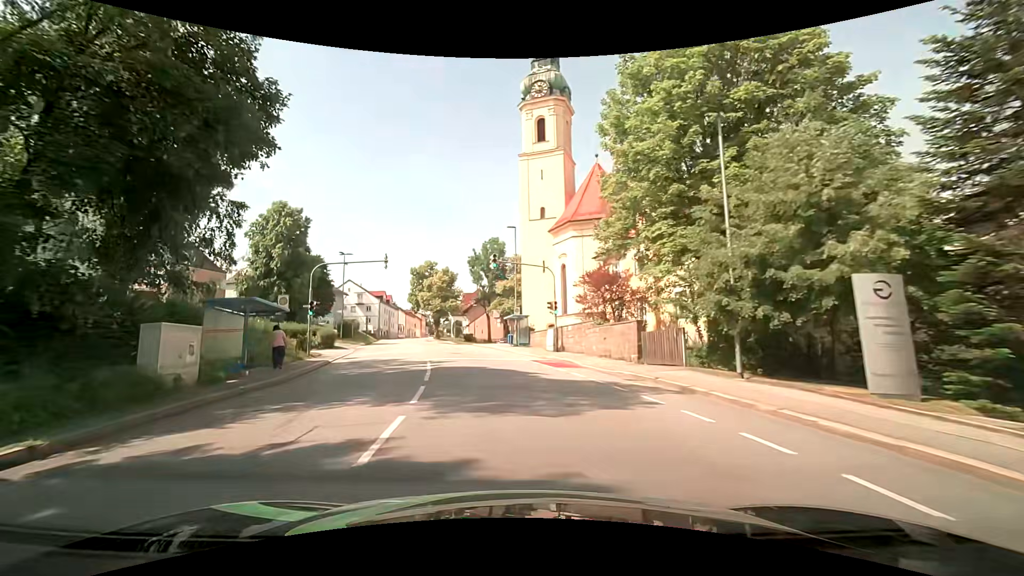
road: tertiary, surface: asphalt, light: Day
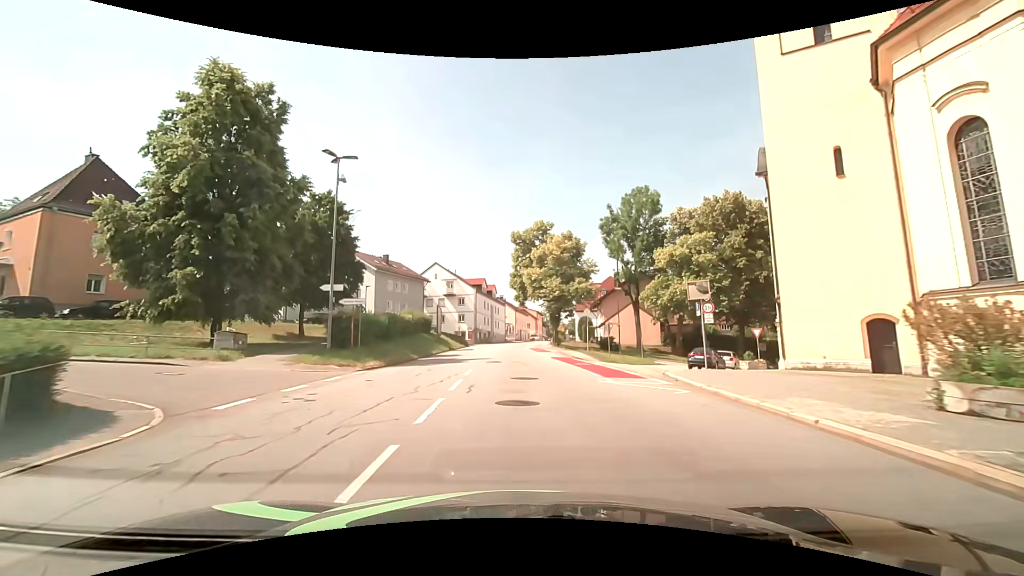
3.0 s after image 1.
(-5.6, +36.4) m; -14°
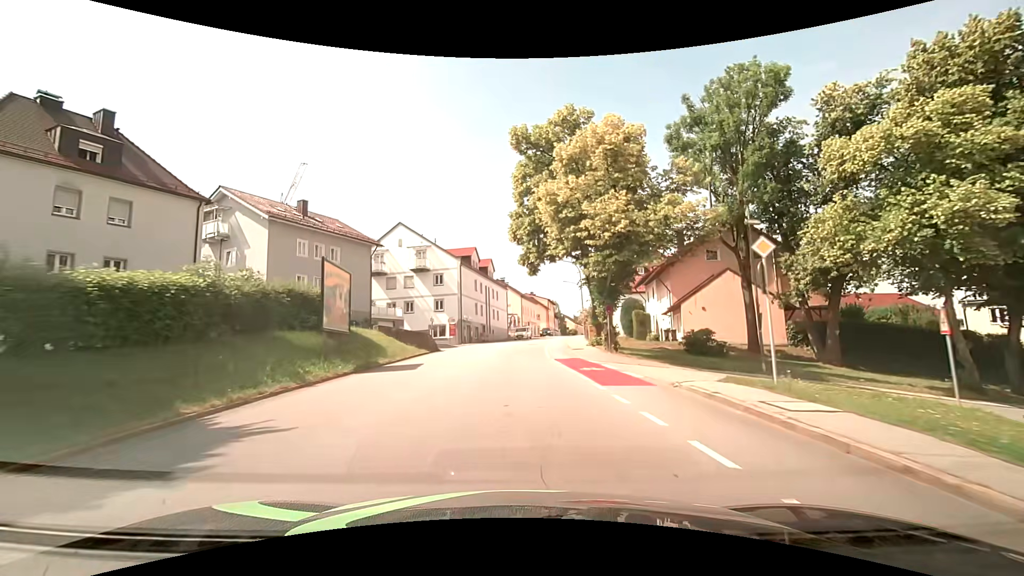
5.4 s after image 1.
(-0.4, +29.6) m; -1°
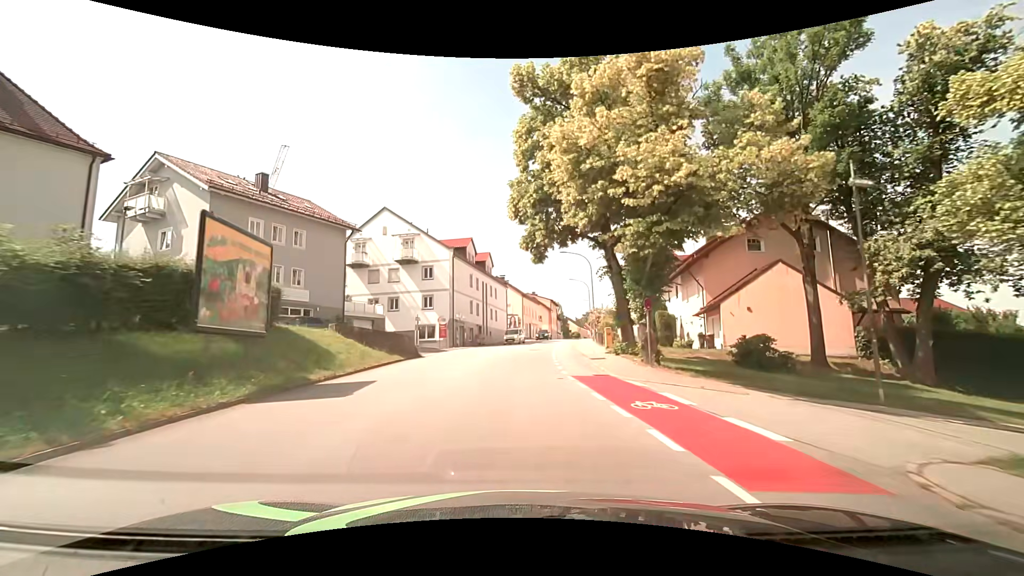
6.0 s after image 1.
(0.0, +7.4) m; 0°
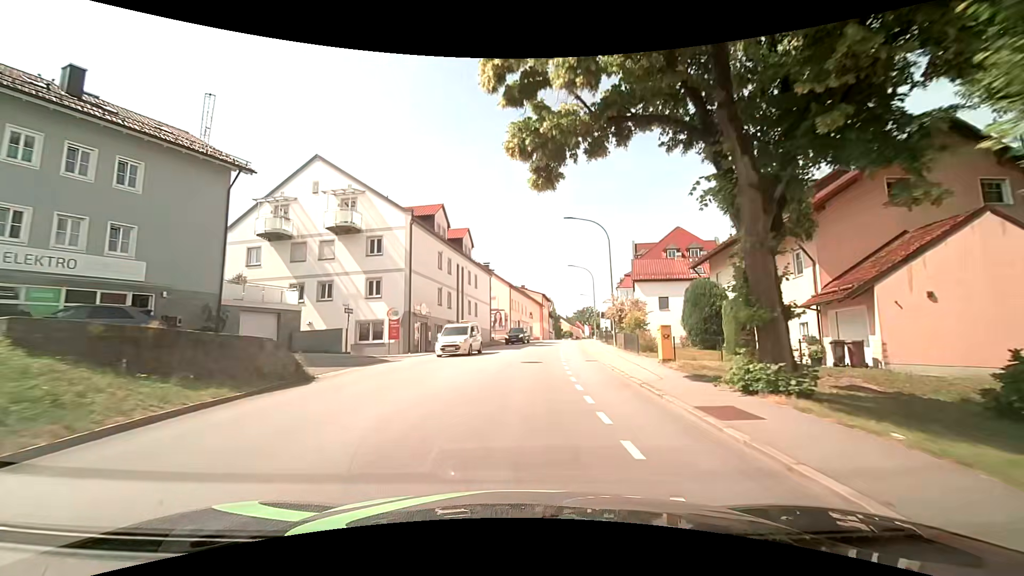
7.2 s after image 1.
(+0.1, +14.6) m; +2°
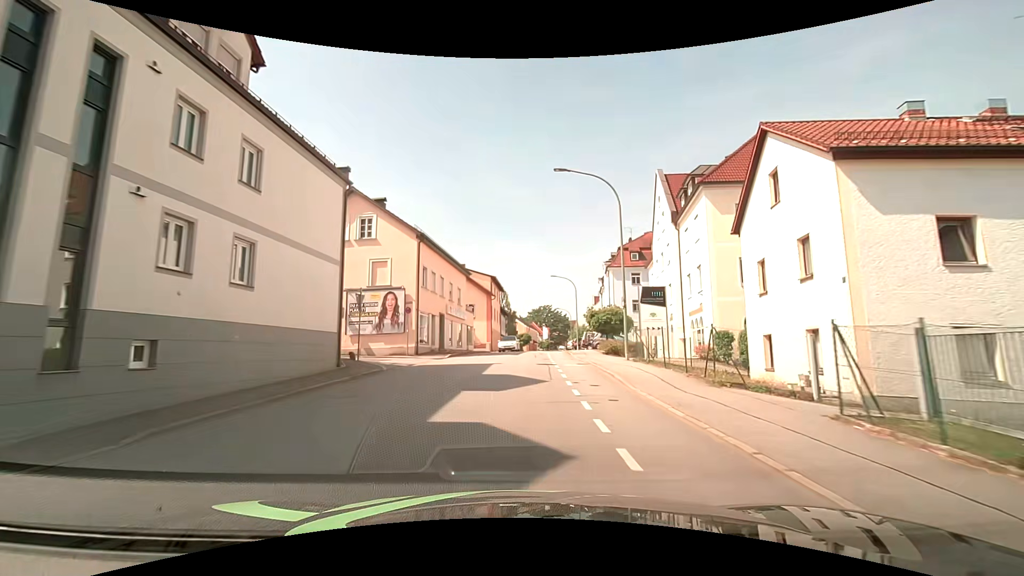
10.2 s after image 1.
(+1.7, +36.0) m; +6°
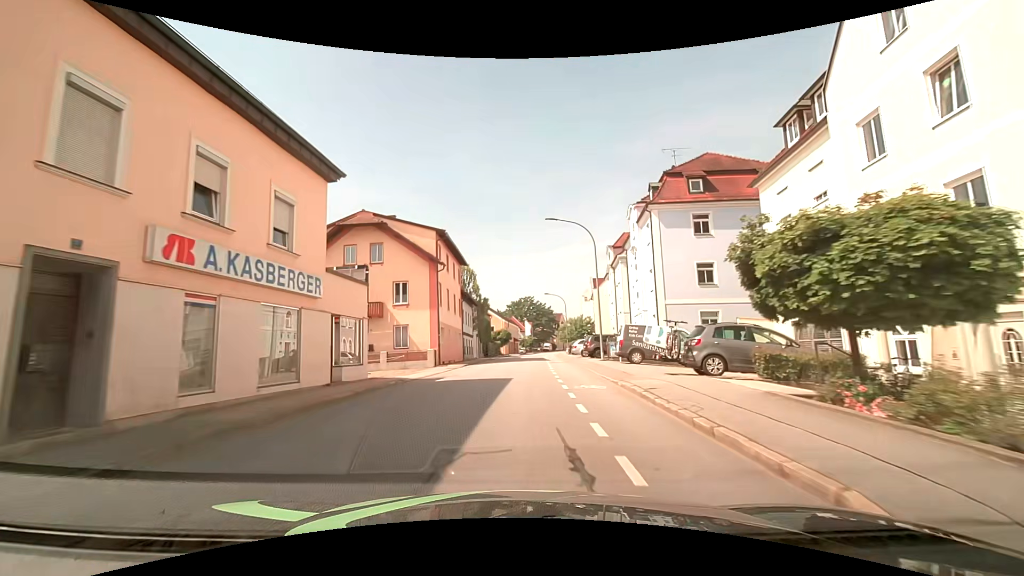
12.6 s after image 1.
(+0.5, +28.4) m; +2°
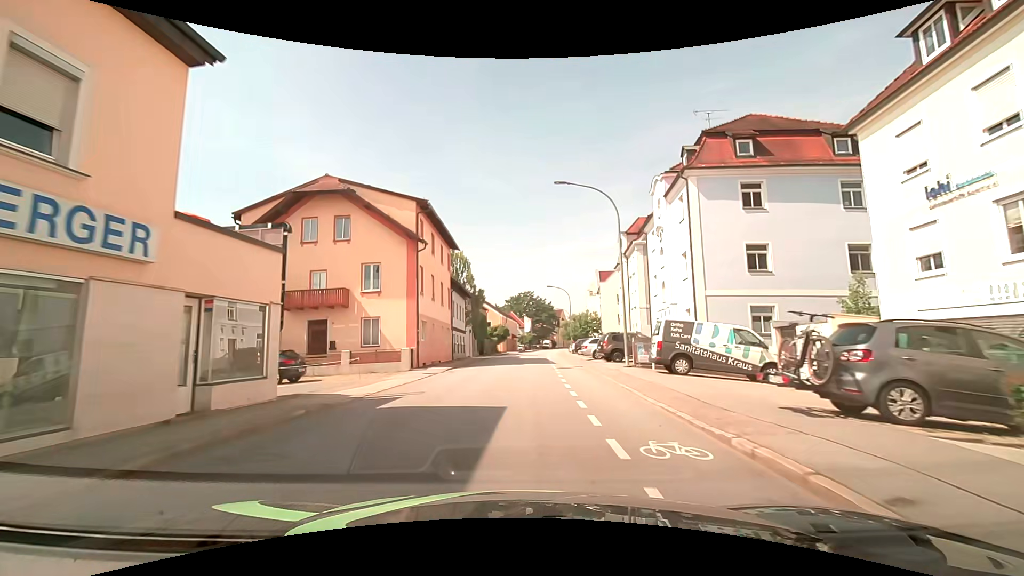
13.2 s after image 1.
(0.0, +7.0) m; 0°
(0, +10) (0, +20) (+1, +30) (+1, +40) (+2, +50) (+2, +60) (+3, +70) (+4, +80) (+5, +90) (+6, +100) m
